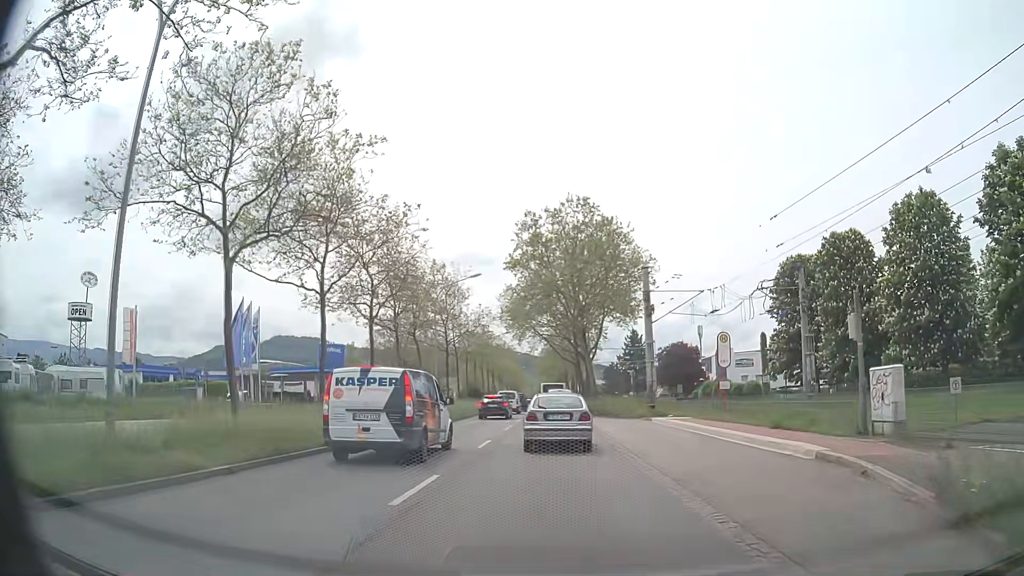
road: primary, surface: asphalt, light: Day
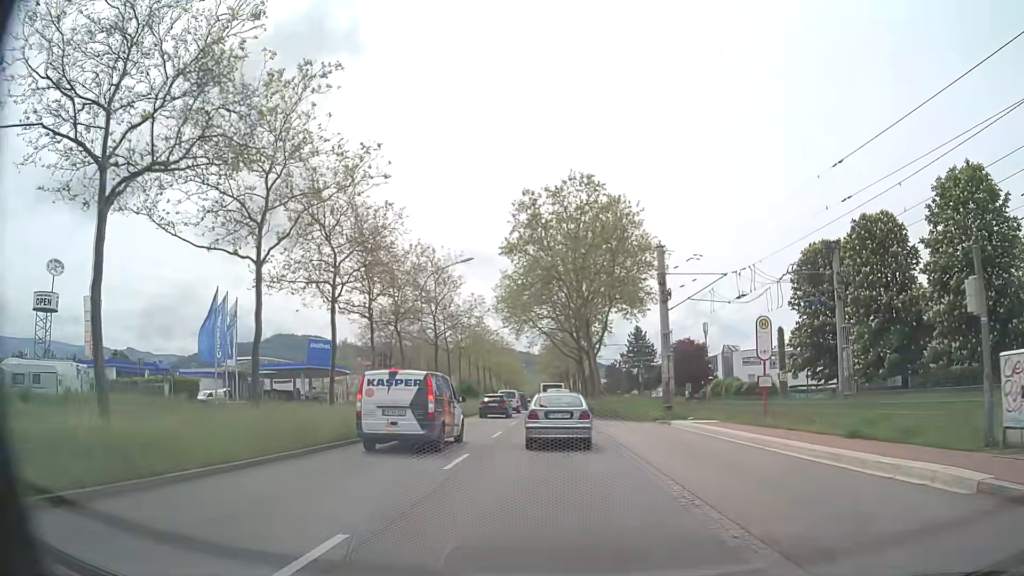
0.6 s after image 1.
(-0.1, +5.1) m; 0°
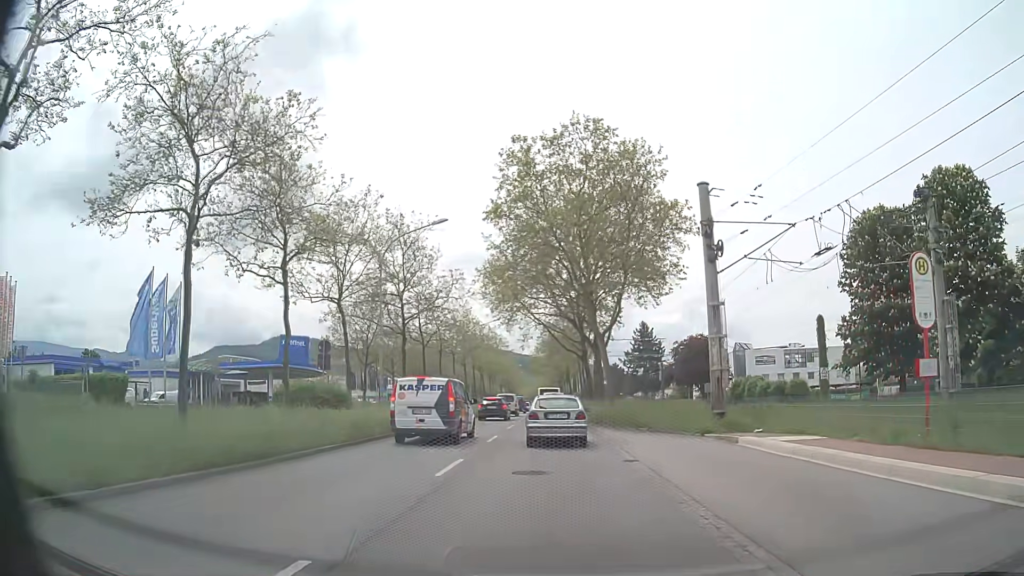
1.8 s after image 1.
(-0.1, +10.0) m; 0°
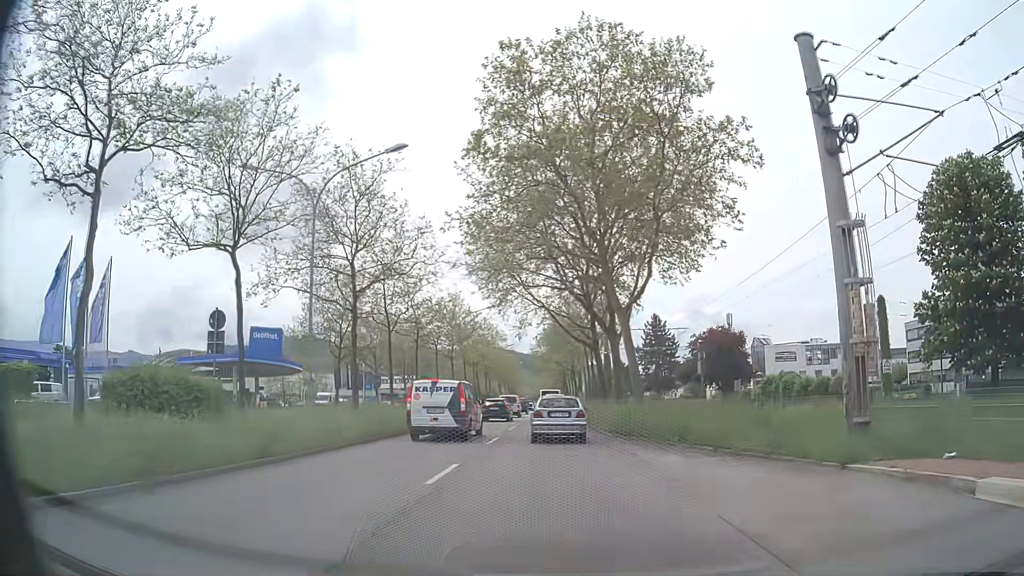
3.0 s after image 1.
(0.0, +10.1) m; 0°
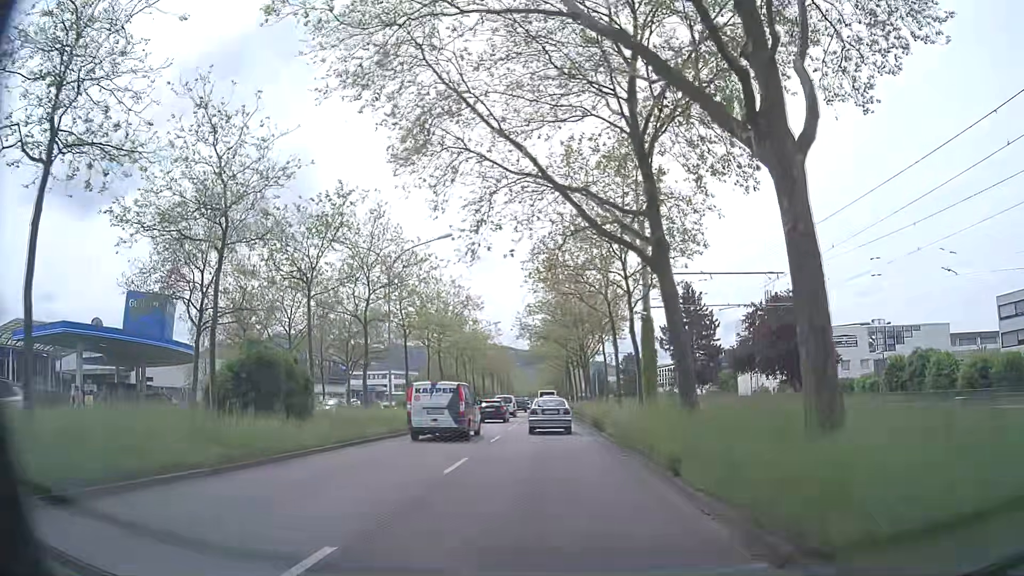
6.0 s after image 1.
(0.0, +25.9) m; 0°
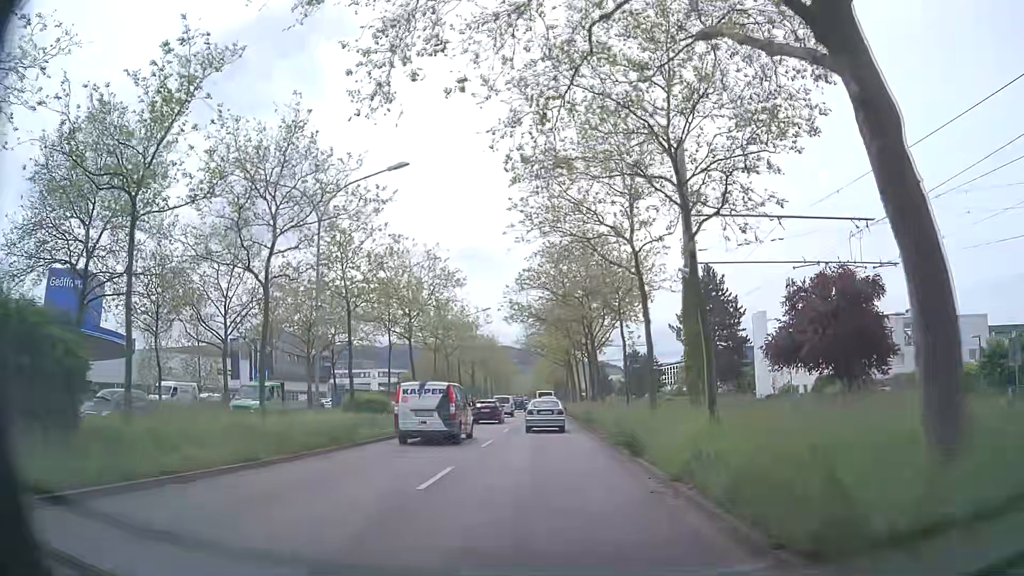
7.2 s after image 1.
(0.0, +11.0) m; -1°
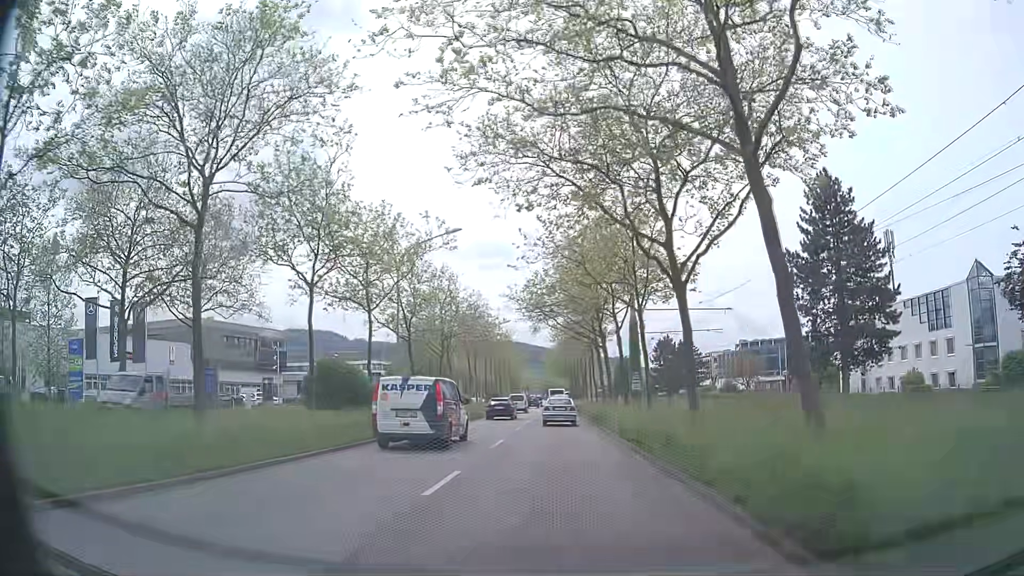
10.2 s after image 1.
(+0.2, +28.5) m; 0°
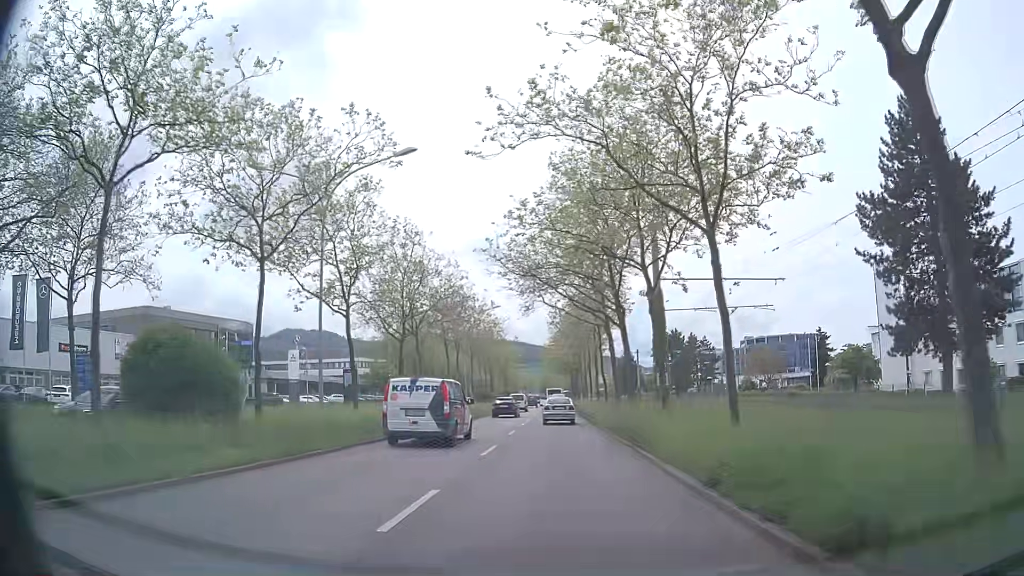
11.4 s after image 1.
(0.0, +11.6) m; 0°
(0, +10) (0, +20) (0, +30) (0, +40) (0, +50) (0, +60) (-1, +70) (-1, +80) (-1, +90) (-1, +100) m
